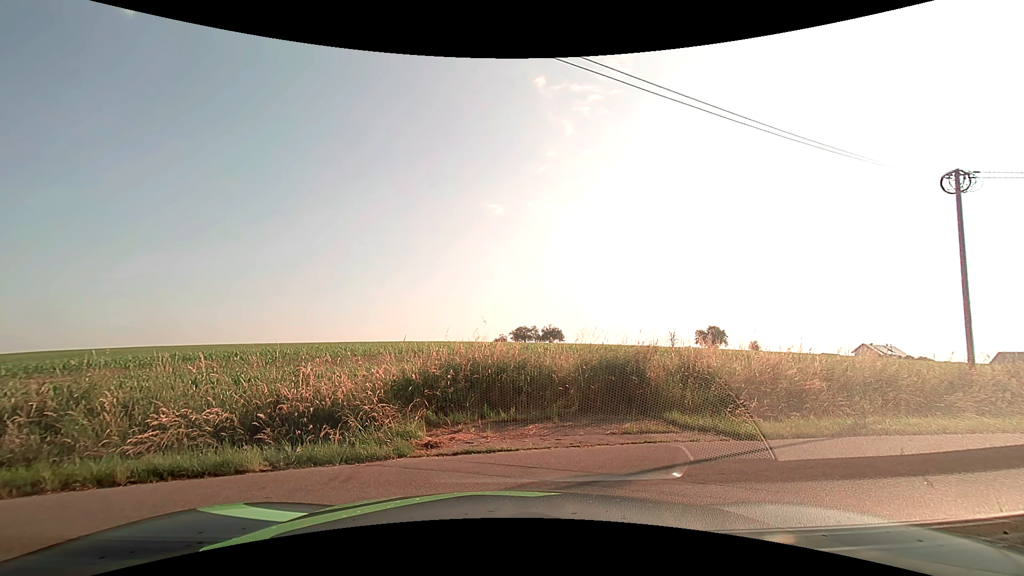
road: unclassified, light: Day
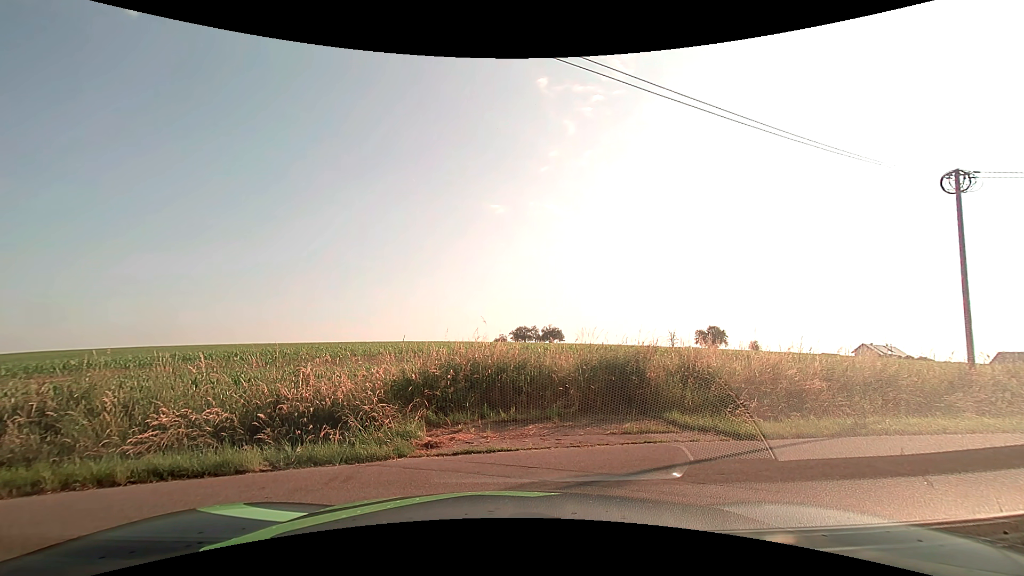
(0.0, 0.0) m; 0°
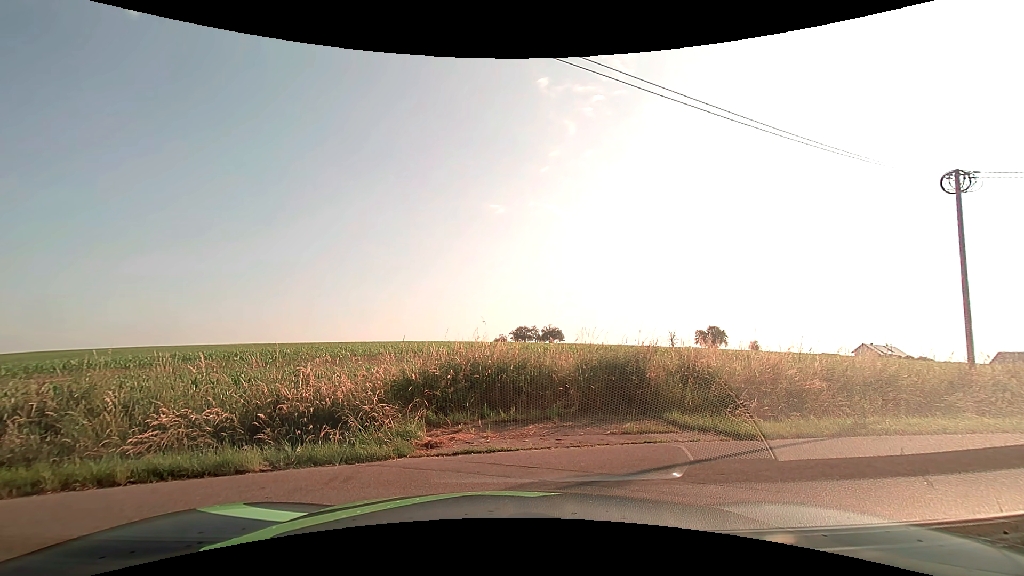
(0.0, 0.0) m; 0°
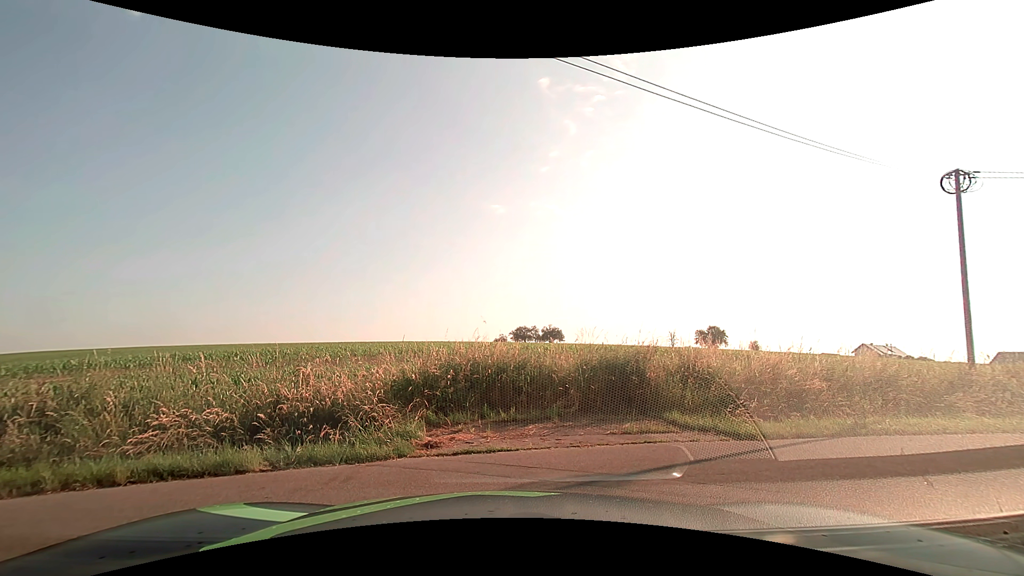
(0.0, 0.0) m; 0°
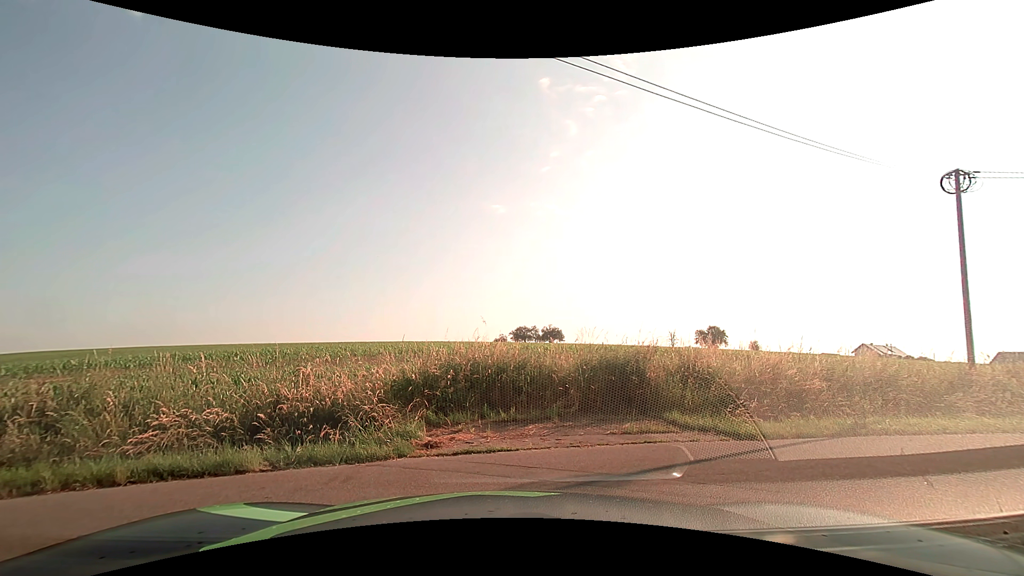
(0.0, 0.0) m; 0°
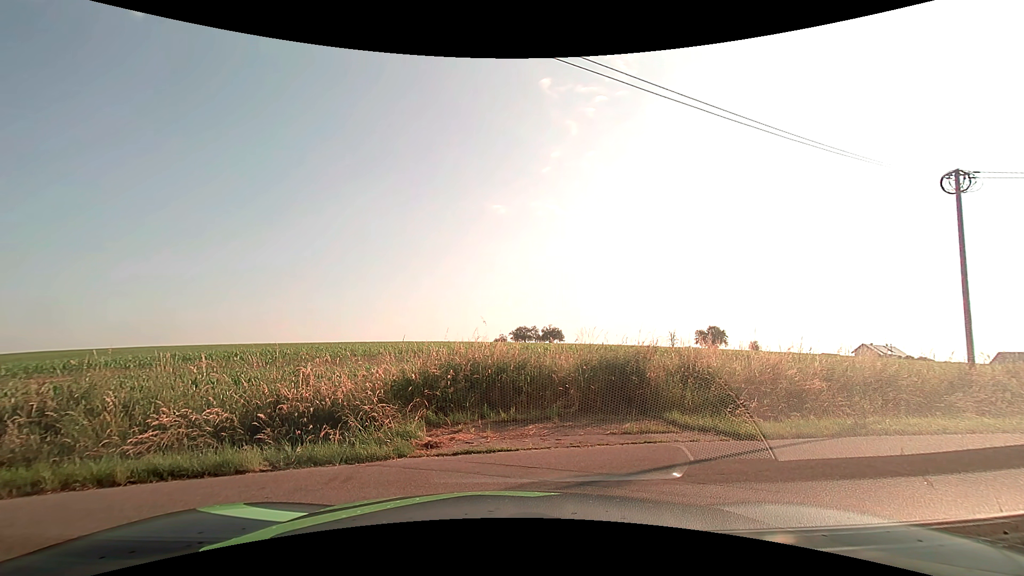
(0.0, 0.0) m; 0°
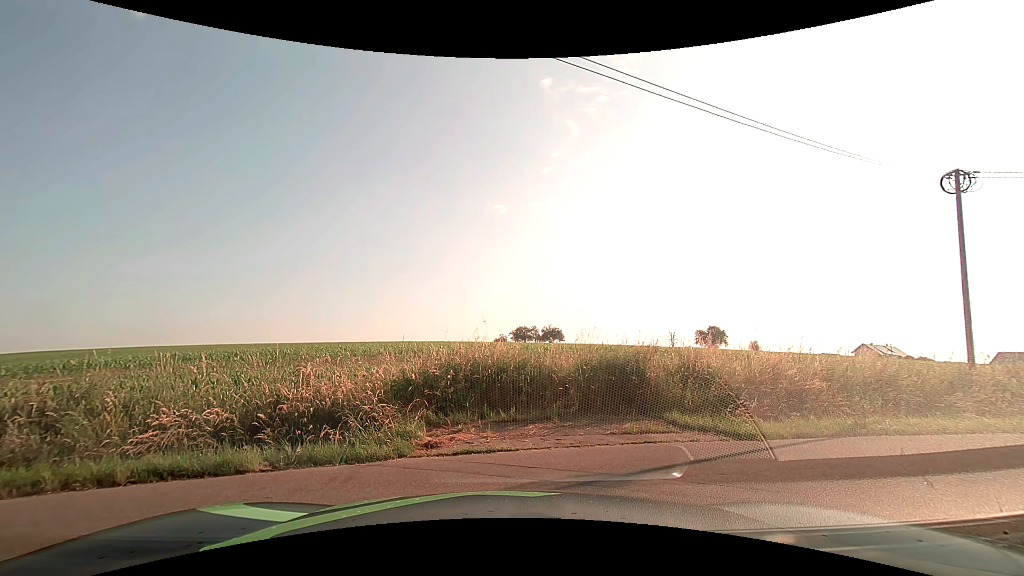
(0.0, 0.0) m; 0°
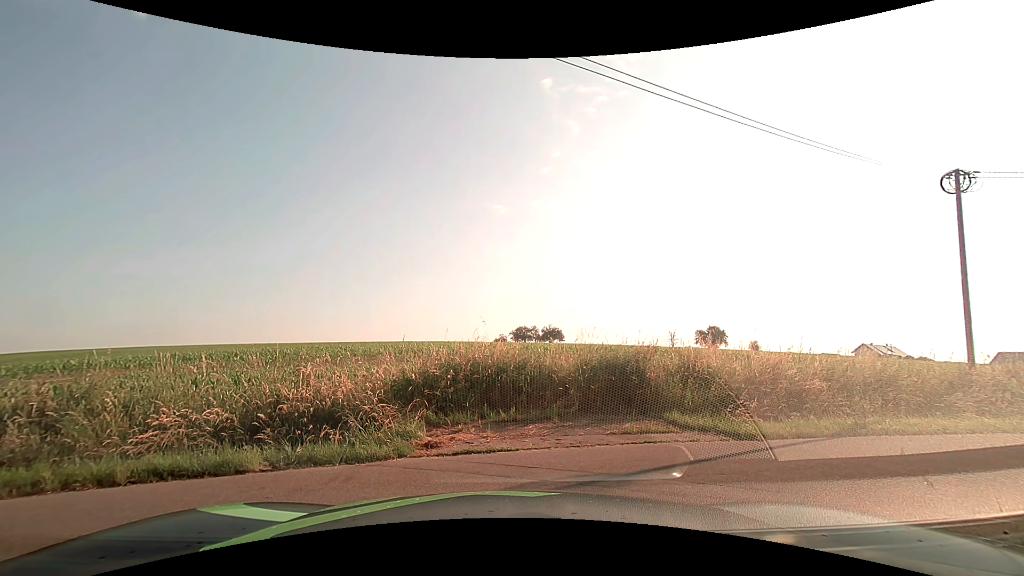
(0.0, 0.0) m; 0°
